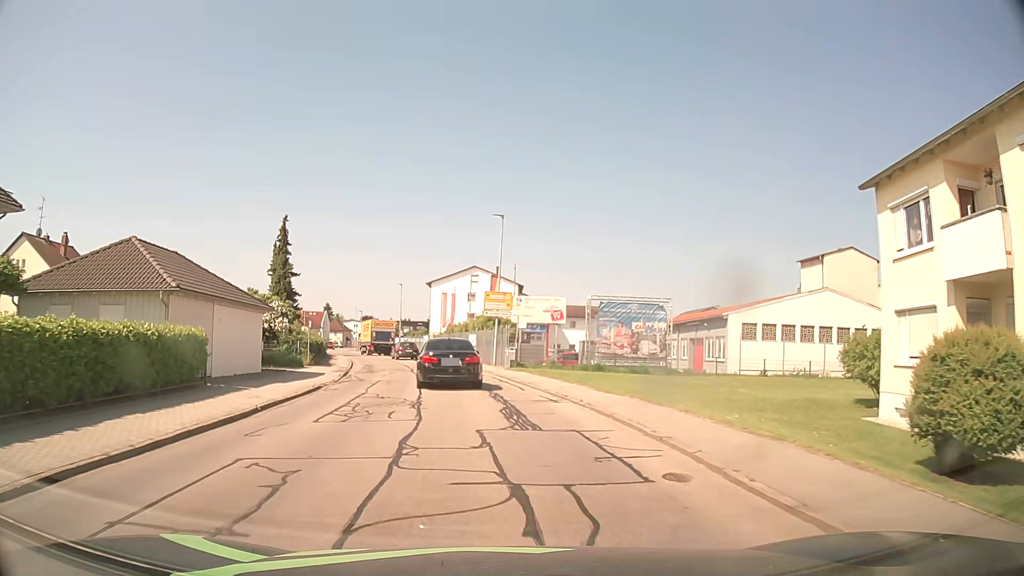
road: unclassified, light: Day
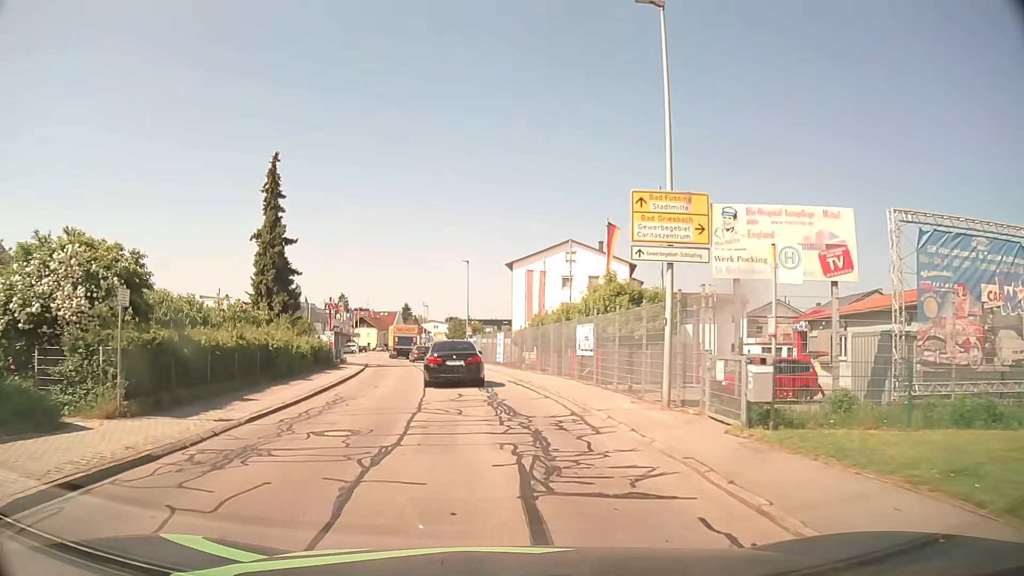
(-1.5, +24.4) m; -8°
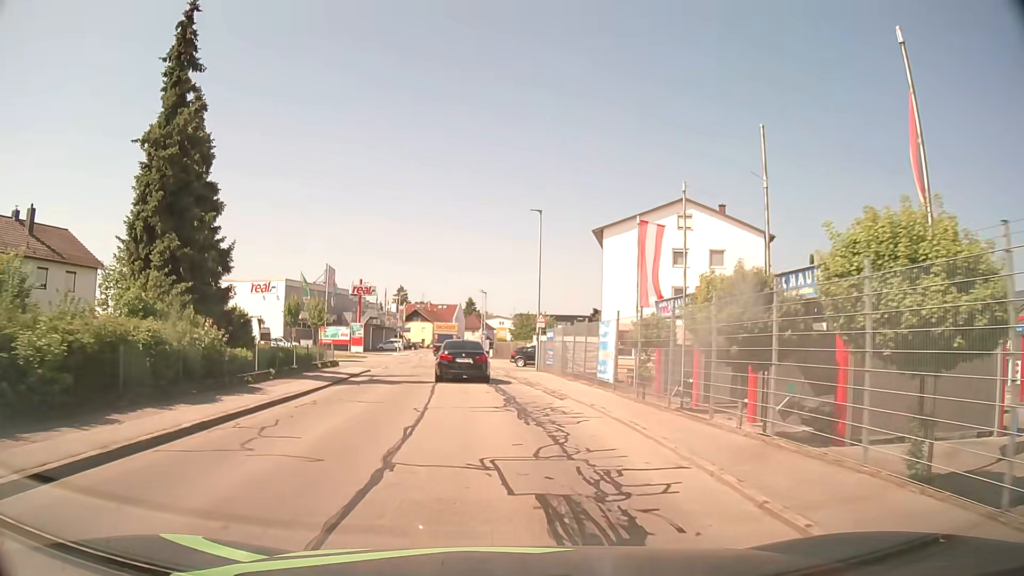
(-1.0, +21.4) m; -5°
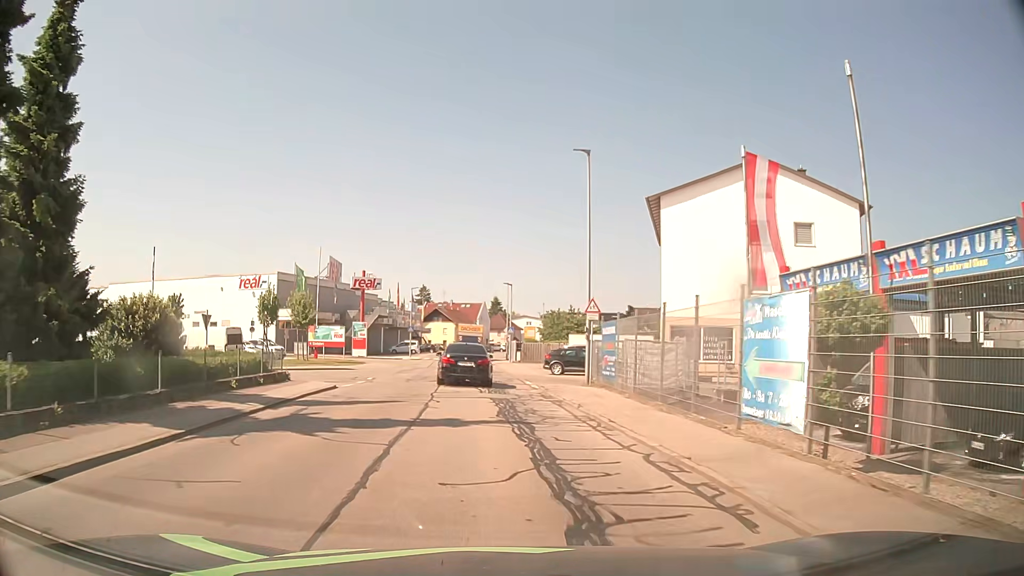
(-0.3, +11.4) m; -3°
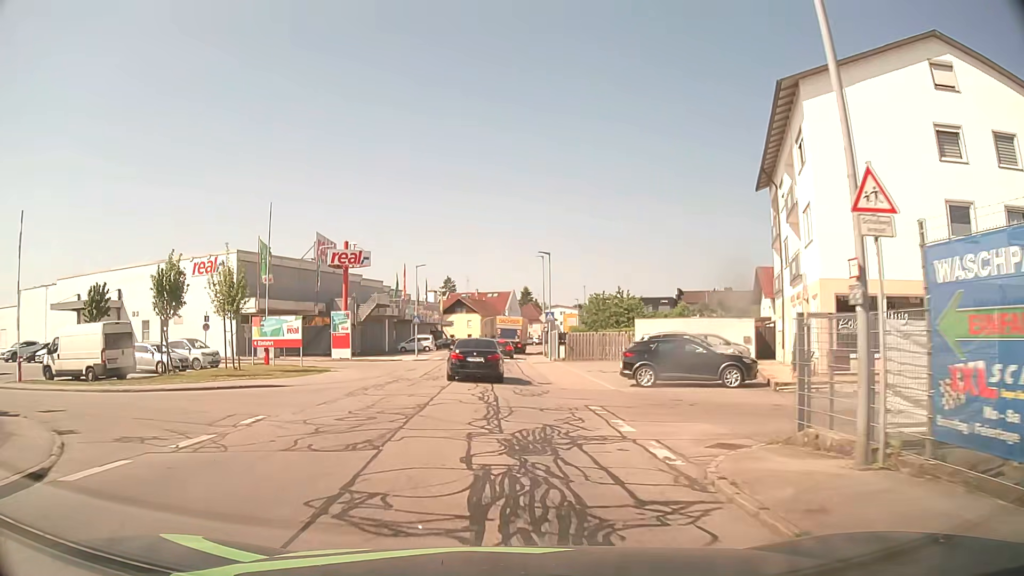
(-0.4, +17.2) m; -2°
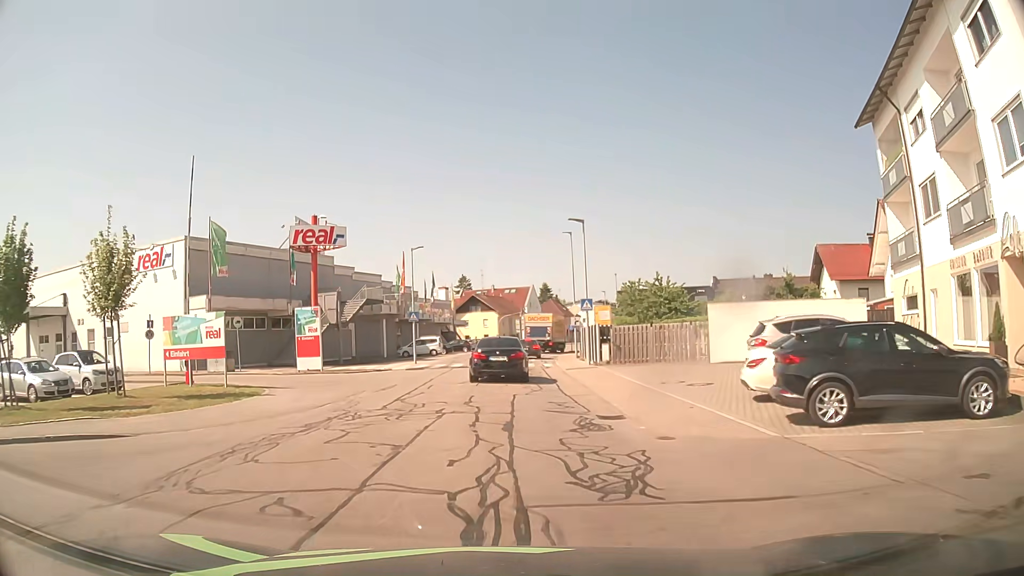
(-0.2, +11.4) m; -2°
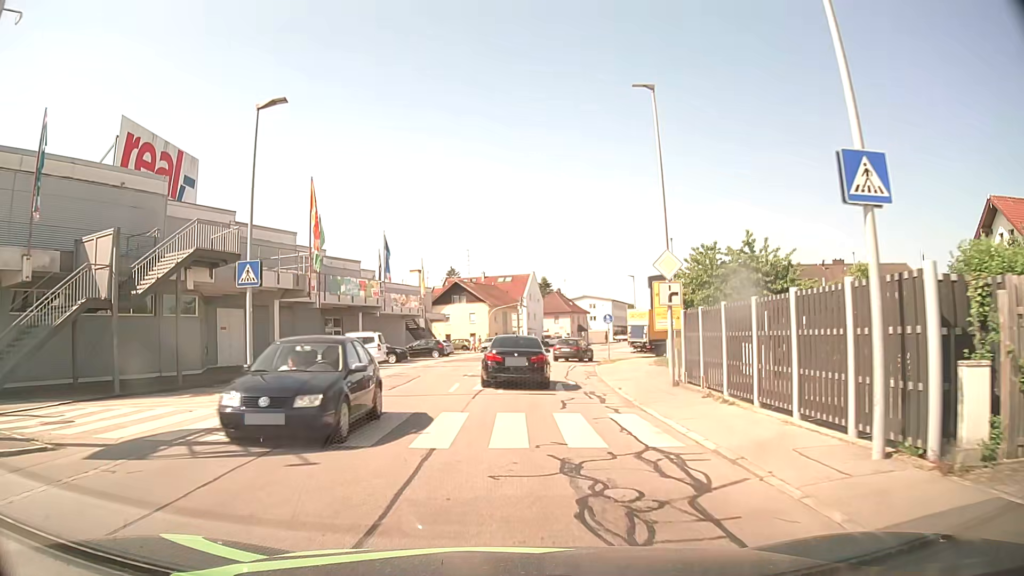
(+0.2, +26.7) m; +1°
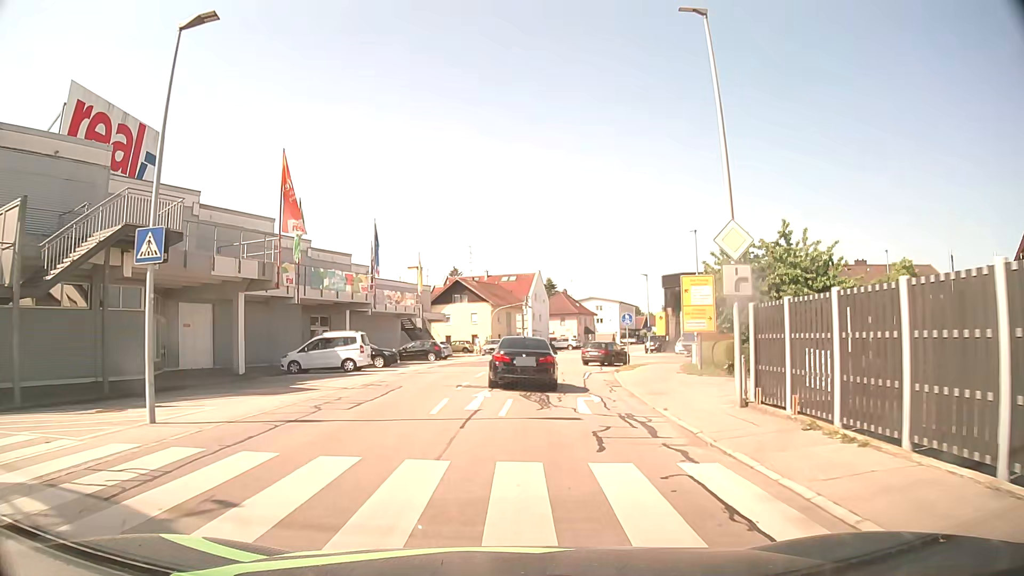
(0.0, +5.0) m; 0°
(0, +10) (0, +20) (0, +30) (+2, +40) (+6, +49) (+8, +59) (+10, +69) (+12, +78) (+15, +88) (+19, +97) m
